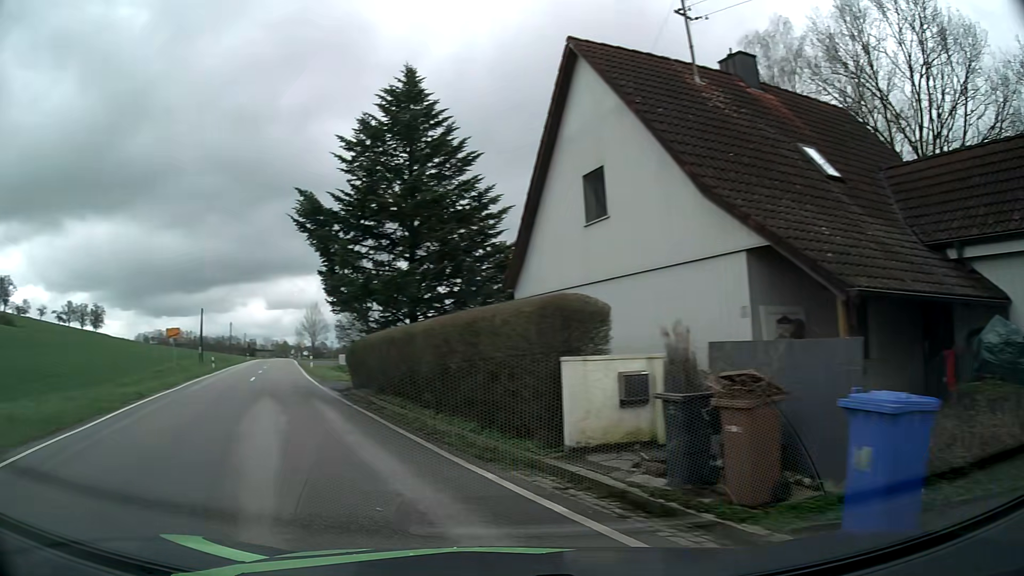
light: Day
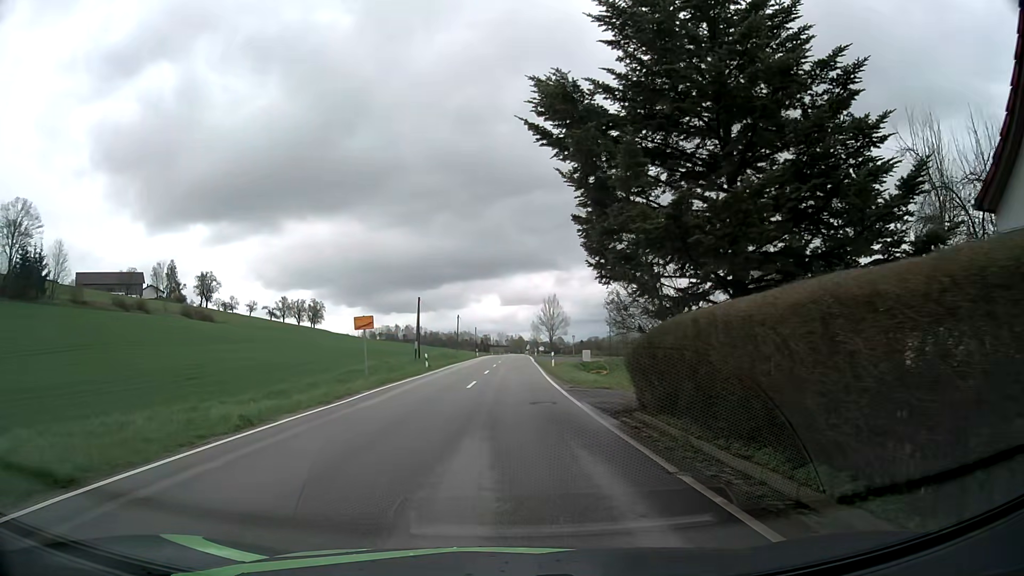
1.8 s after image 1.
(-2.8, +10.3) m; -21°
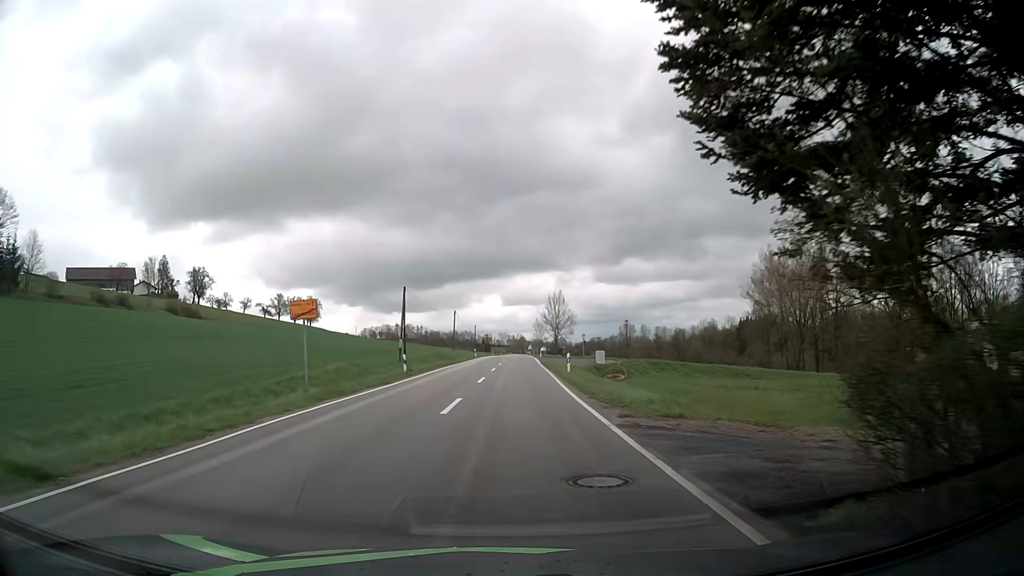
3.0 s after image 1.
(+0.1, +9.9) m; 0°
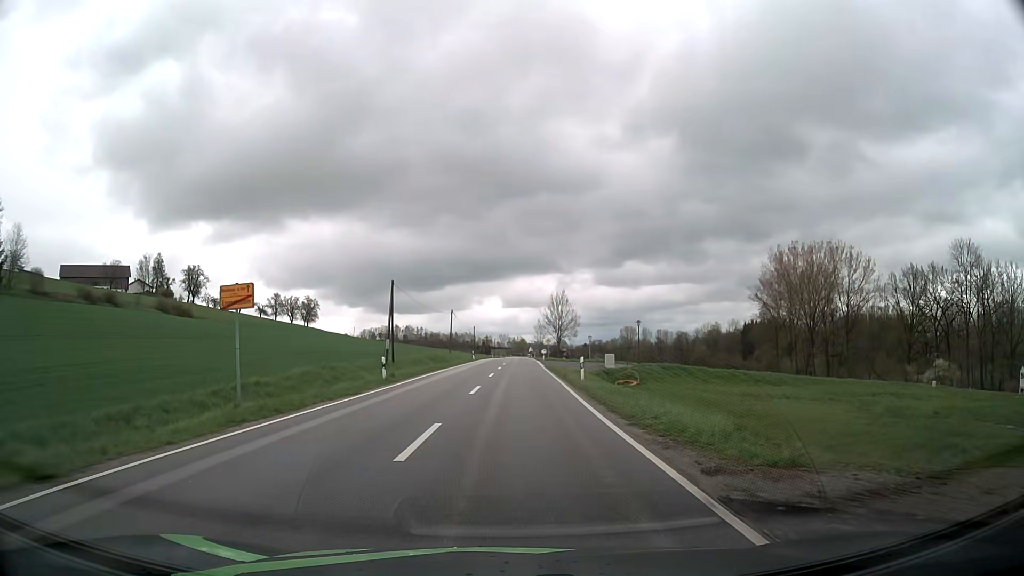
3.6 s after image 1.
(0.0, +5.8) m; 0°
